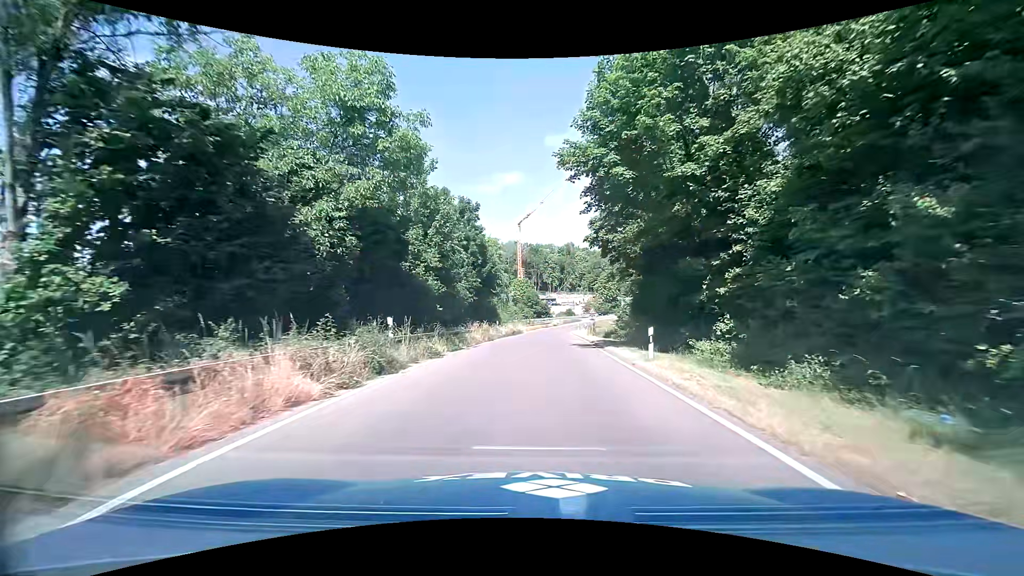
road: trunk_link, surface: asphalt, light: Day
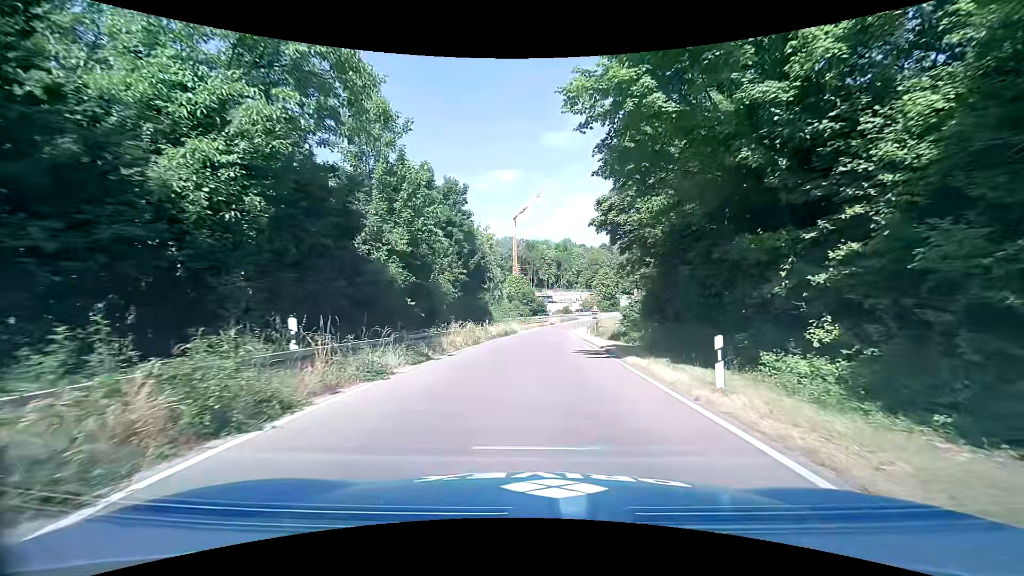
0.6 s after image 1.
(+0.1, +5.6) m; +1°
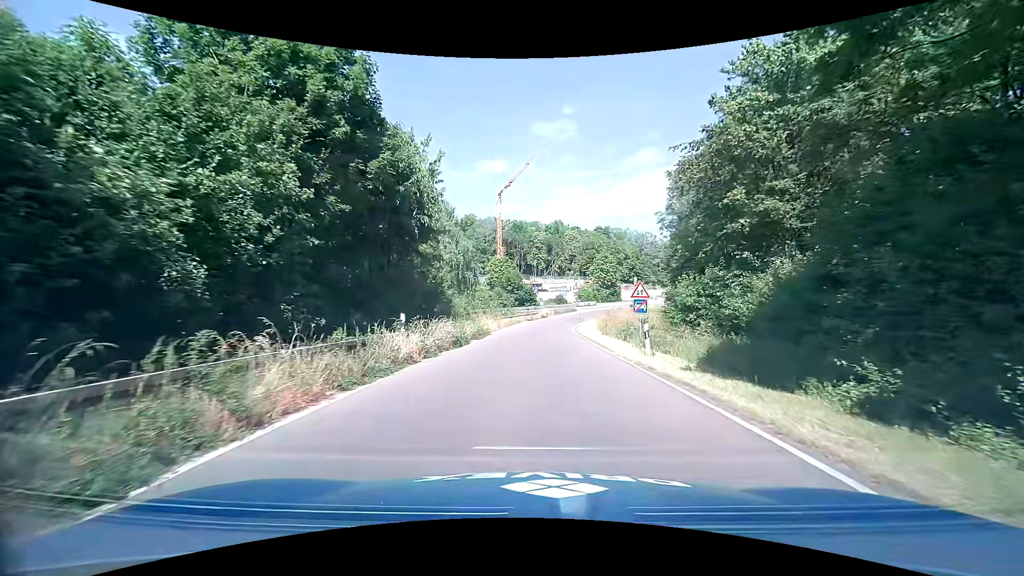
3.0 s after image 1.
(+0.2, +21.7) m; +2°
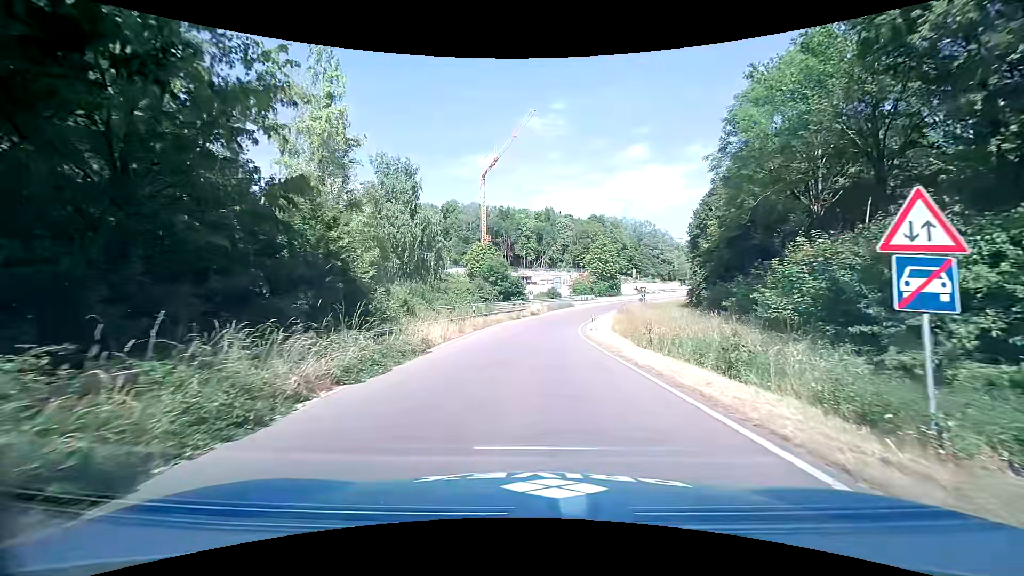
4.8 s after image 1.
(+0.2, +15.9) m; +1°
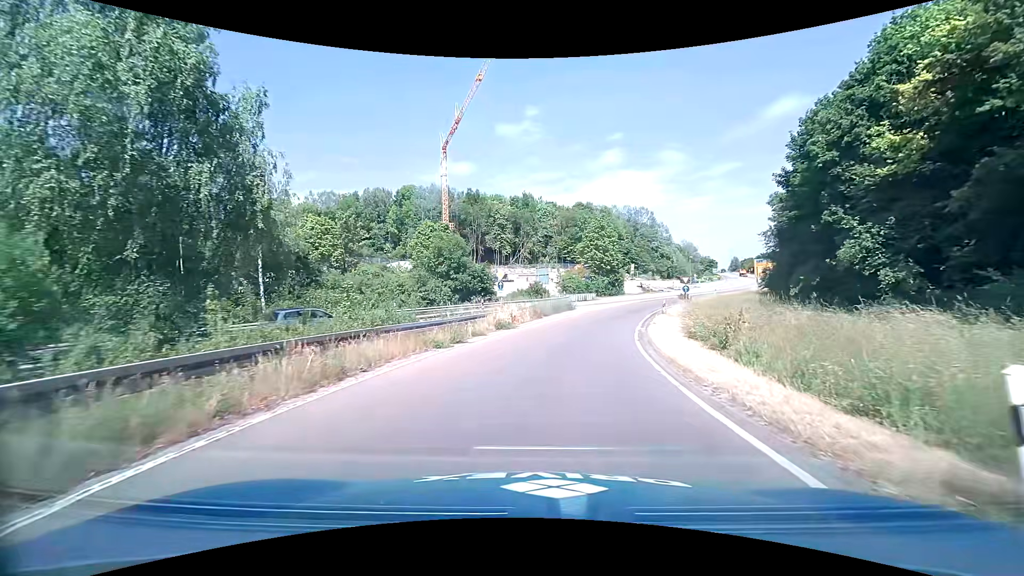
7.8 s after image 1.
(+0.6, +27.6) m; +3°
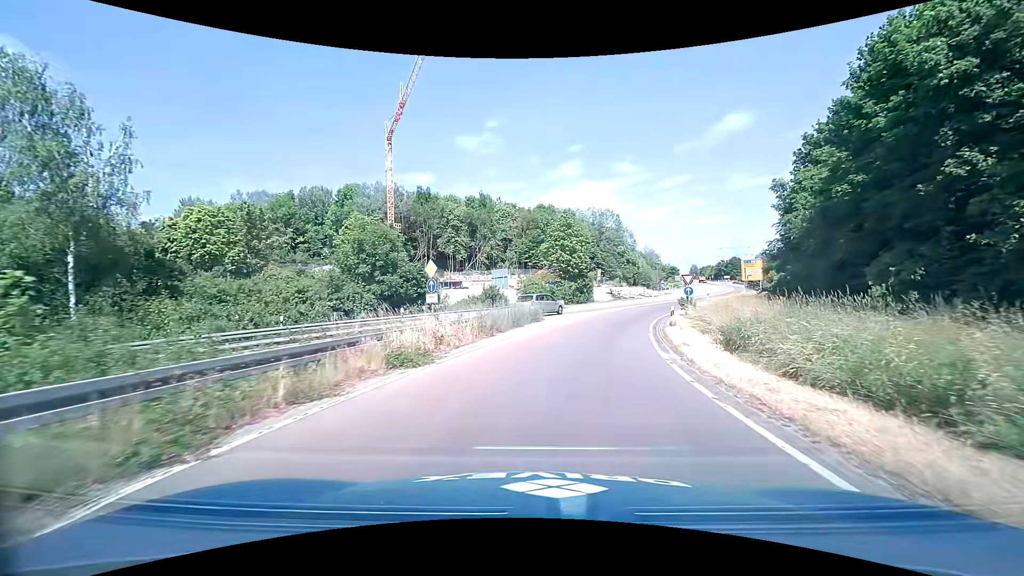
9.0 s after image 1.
(+0.4, +11.6) m; +5°
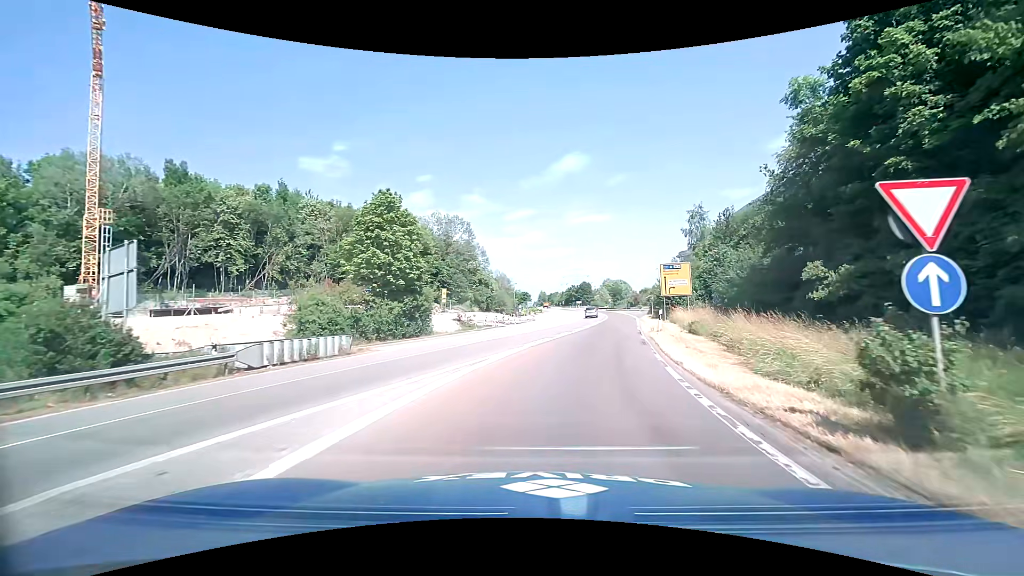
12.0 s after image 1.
(+3.9, +28.5) m; +17°
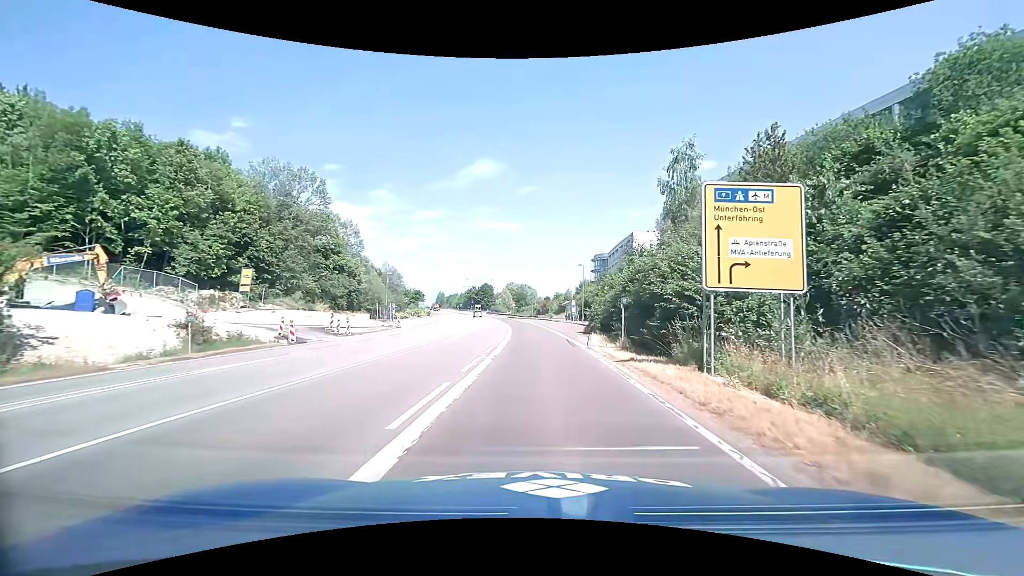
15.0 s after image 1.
(+3.7, +29.8) m; +11°
(0, +10) (0, +20) (0, +30) (0, +40) (0, +50) (-1, +60) (-2, +70) (-3, +80) (-4, +90) (-6, +100) m
